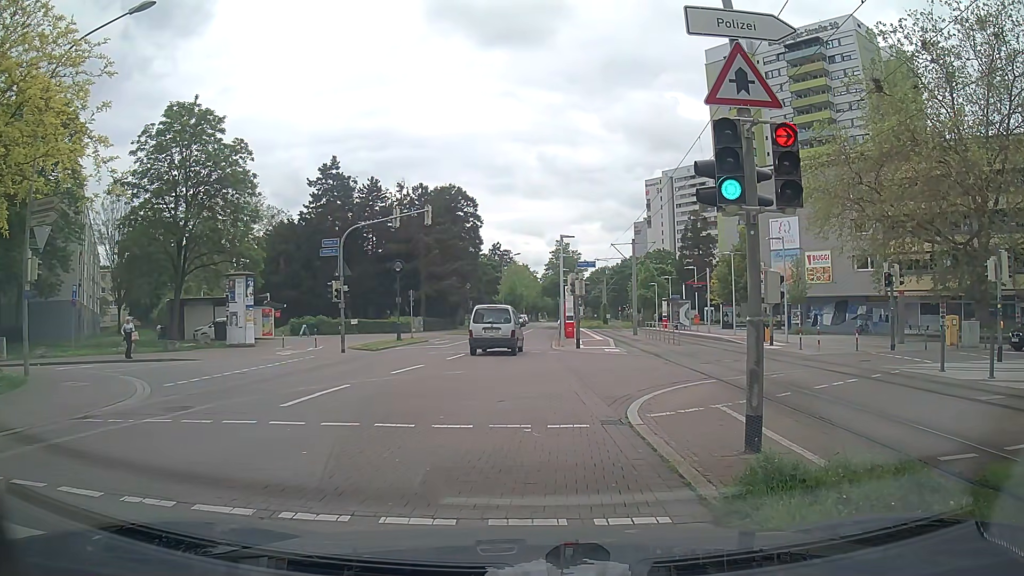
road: residential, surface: asphalt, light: Day
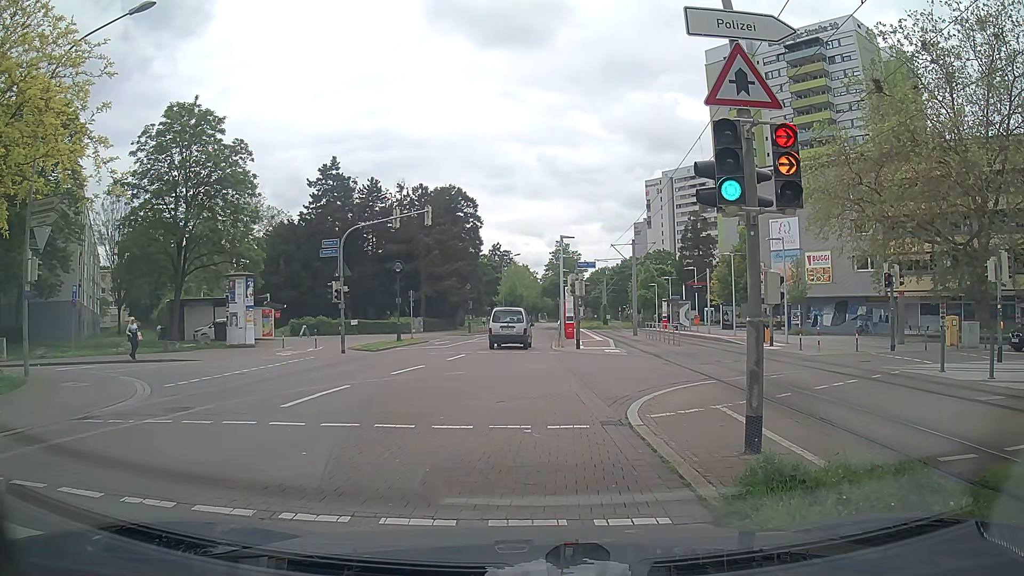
(0.0, 0.0) m; 0°
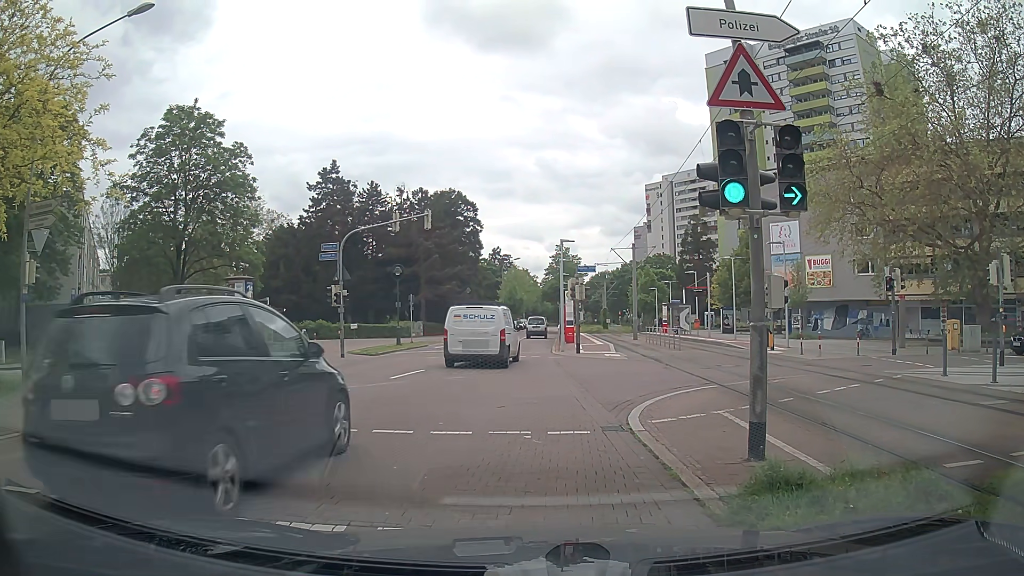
(0.0, +0.2) m; 0°
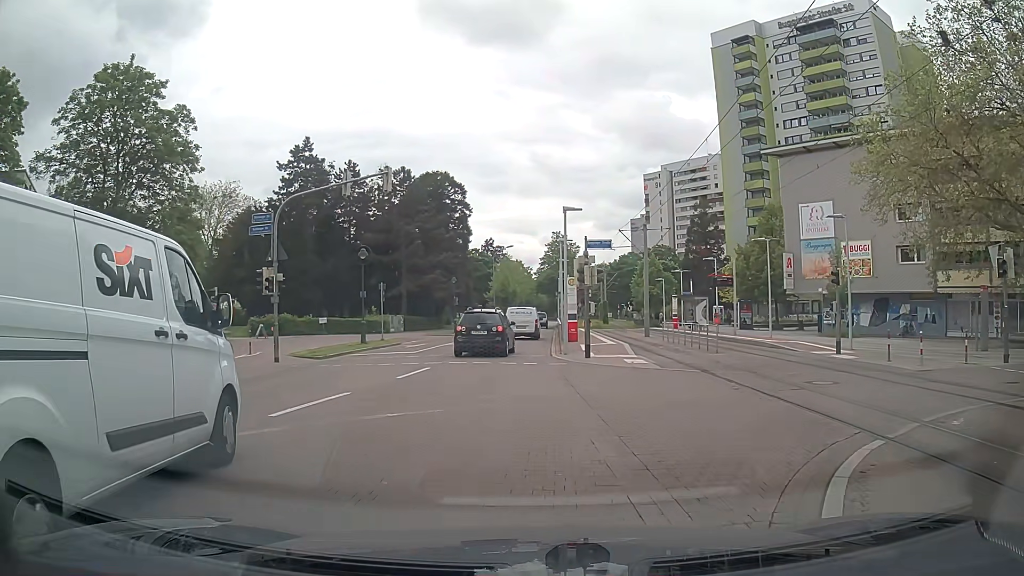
(+0.1, +7.7) m; 0°
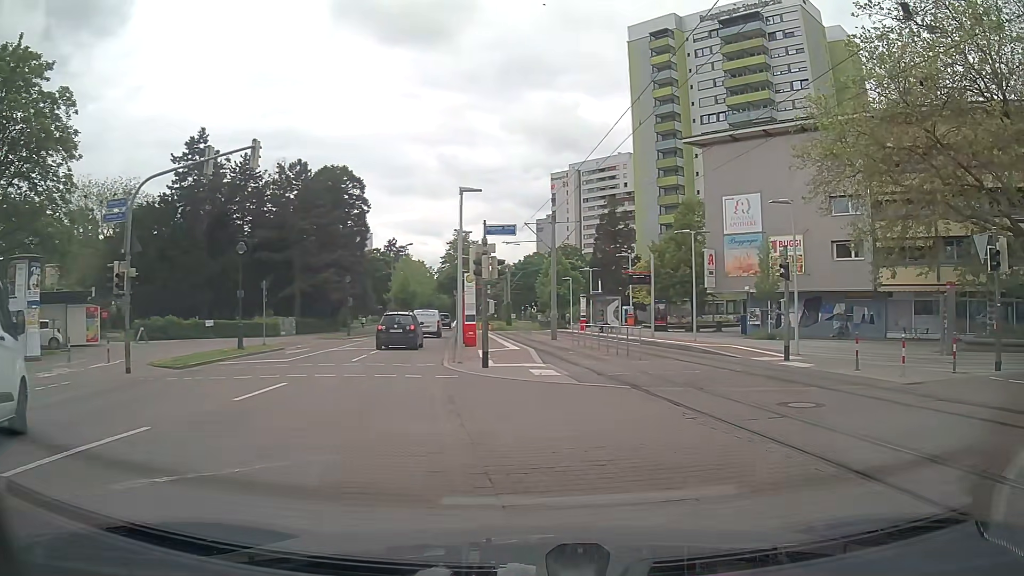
(+0.3, +3.7) m; +7°
